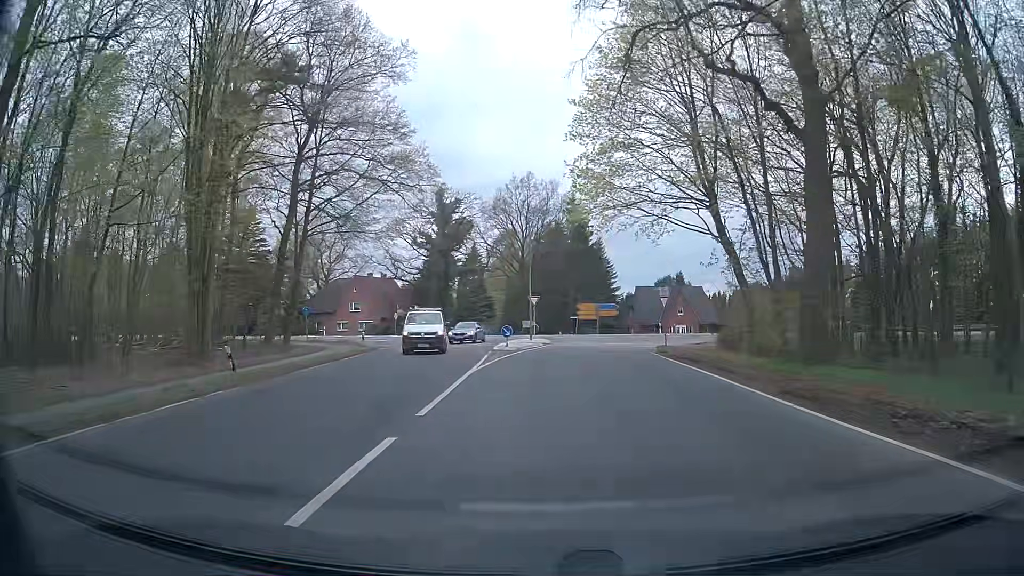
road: tertiary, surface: asphalt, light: Day
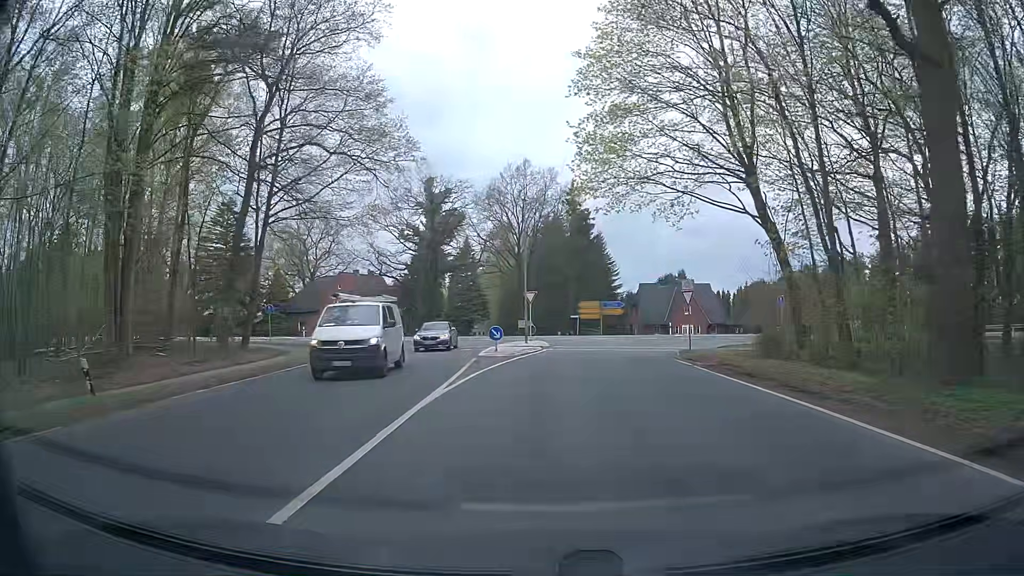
(0.0, +6.4) m; 0°
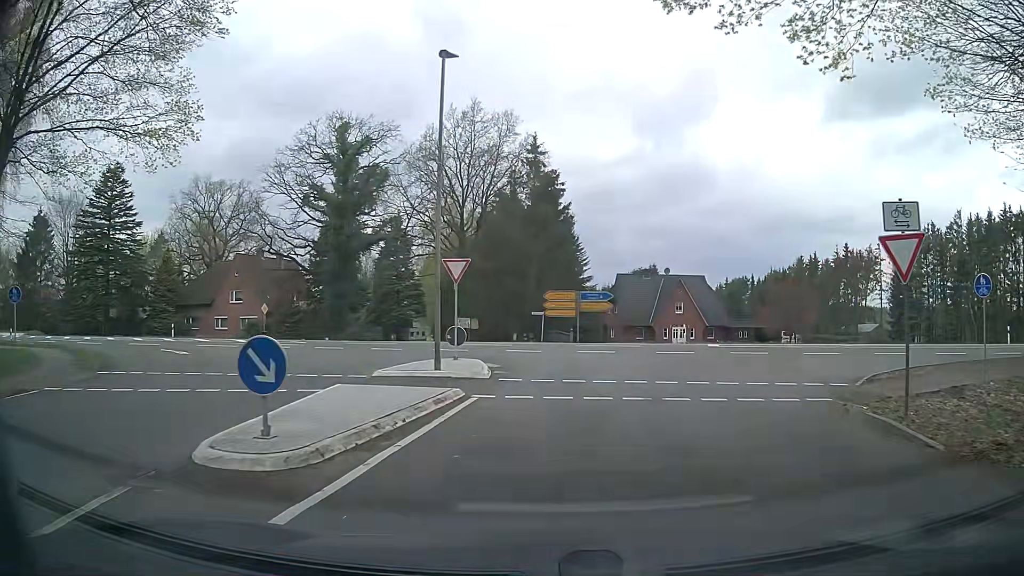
(+0.3, +20.4) m; +3°
(0, +10) (+1, +20) (0, +30) (-5, +38) (-14, +43) (-24, +46) (-34, +48) (-43, +50) (-53, +53) (-63, +55) m
